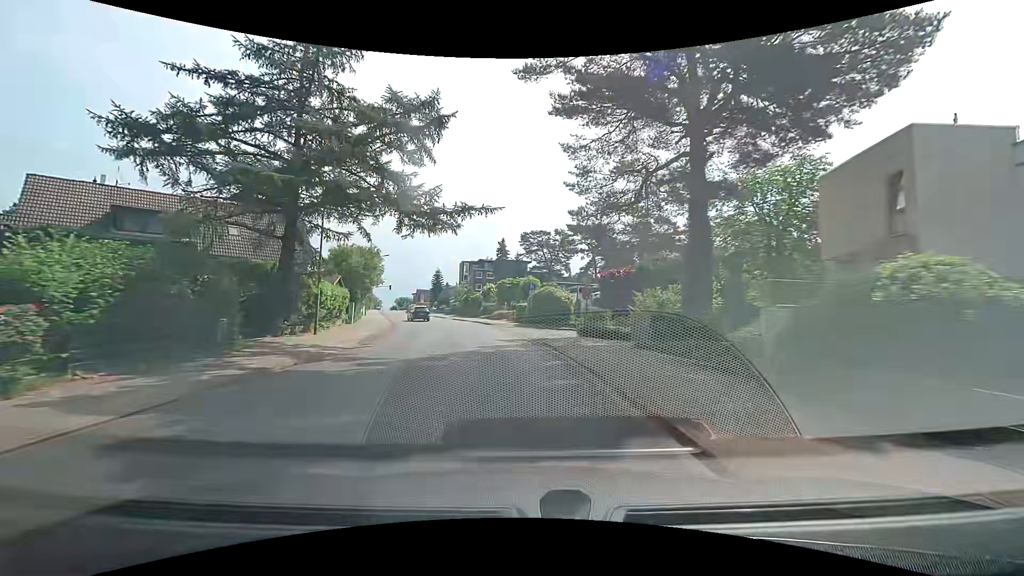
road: unclassified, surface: asphalt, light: Day
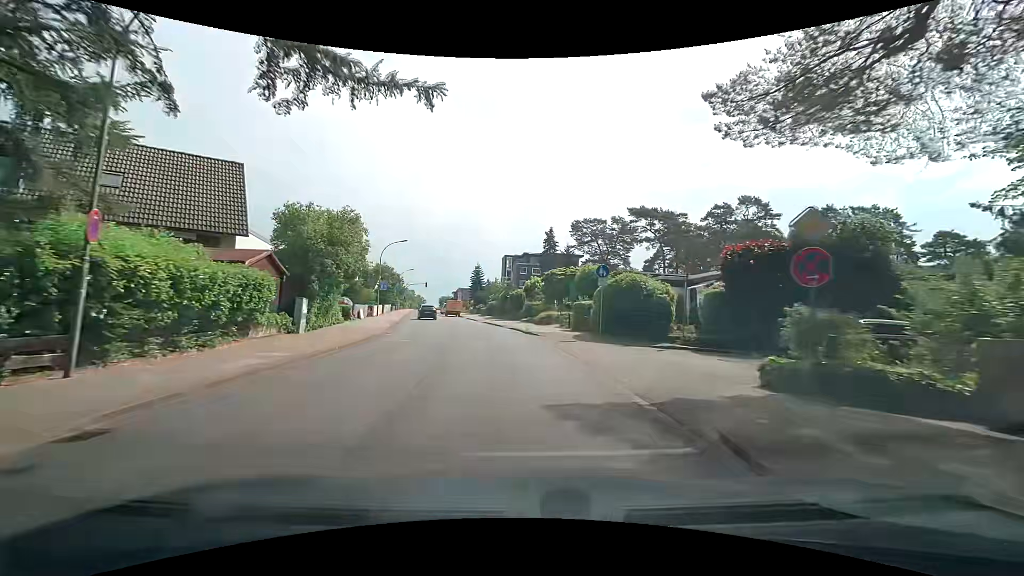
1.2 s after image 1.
(-0.6, +14.4) m; -5°
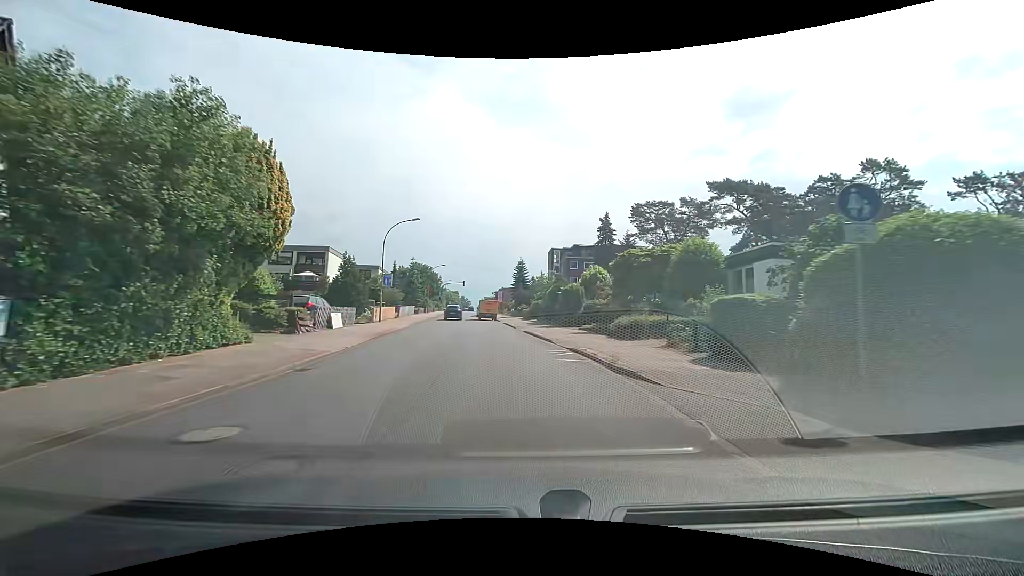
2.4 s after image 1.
(-0.8, +14.1) m; -6°
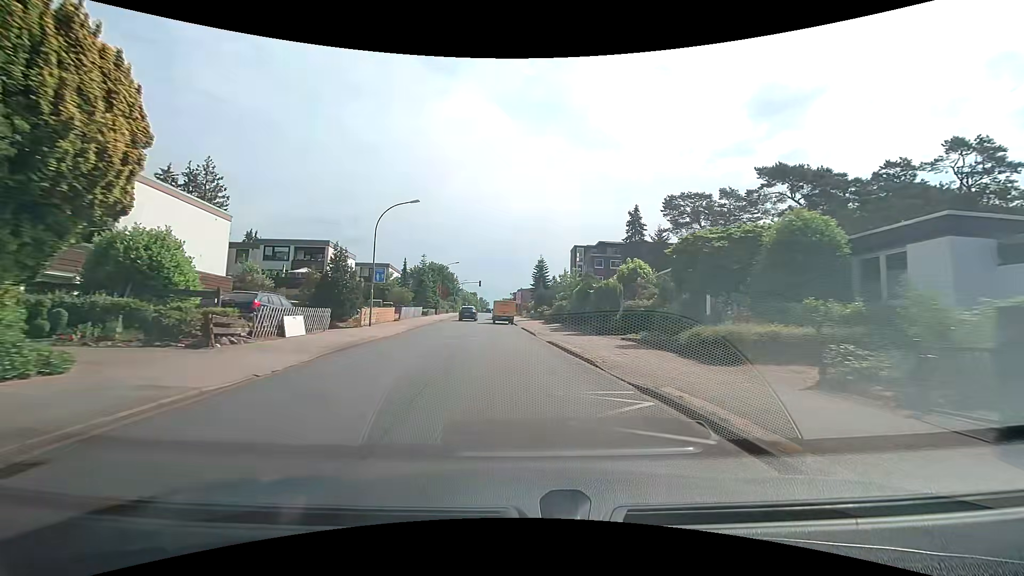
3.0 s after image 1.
(-0.1, +6.9) m; -2°
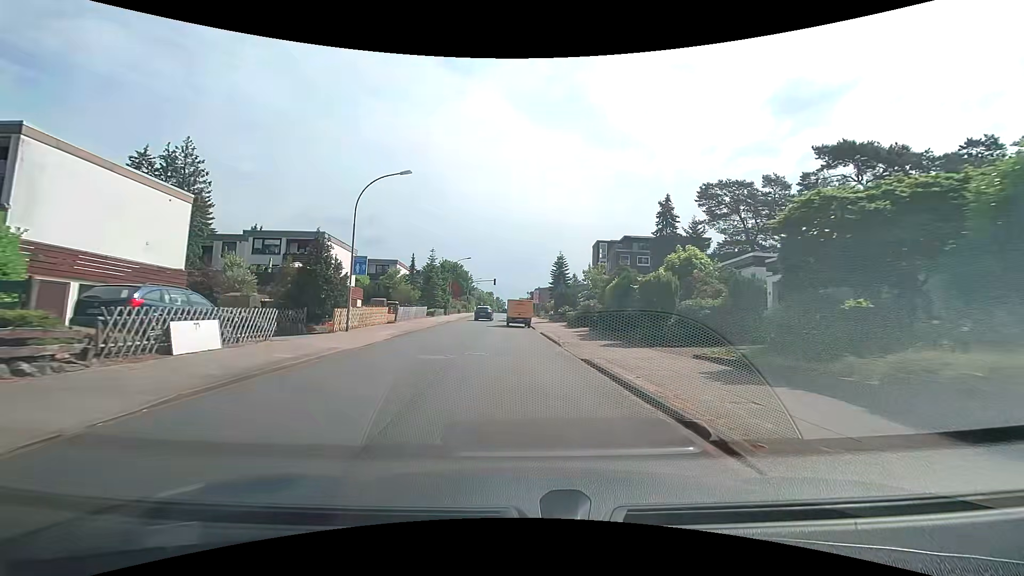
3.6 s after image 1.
(-0.1, +6.7) m; -2°
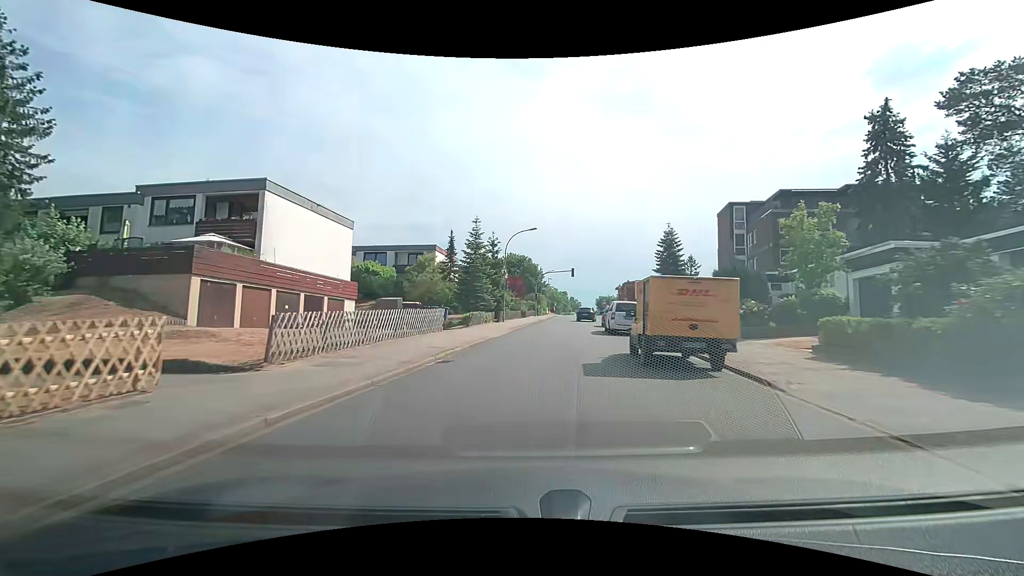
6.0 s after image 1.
(-2.1, +25.4) m; -8°
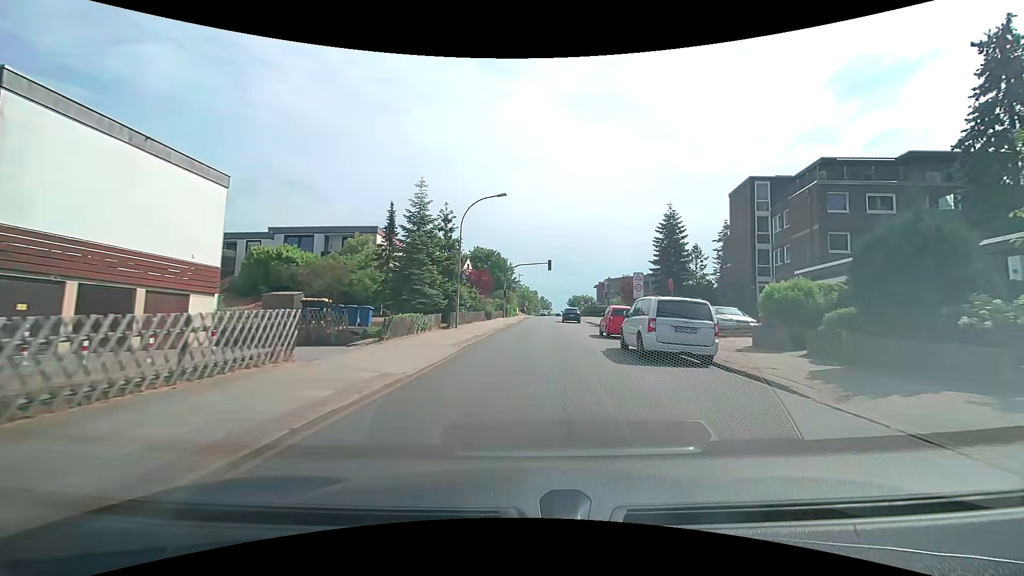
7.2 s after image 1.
(+0.1, +12.5) m; +3°
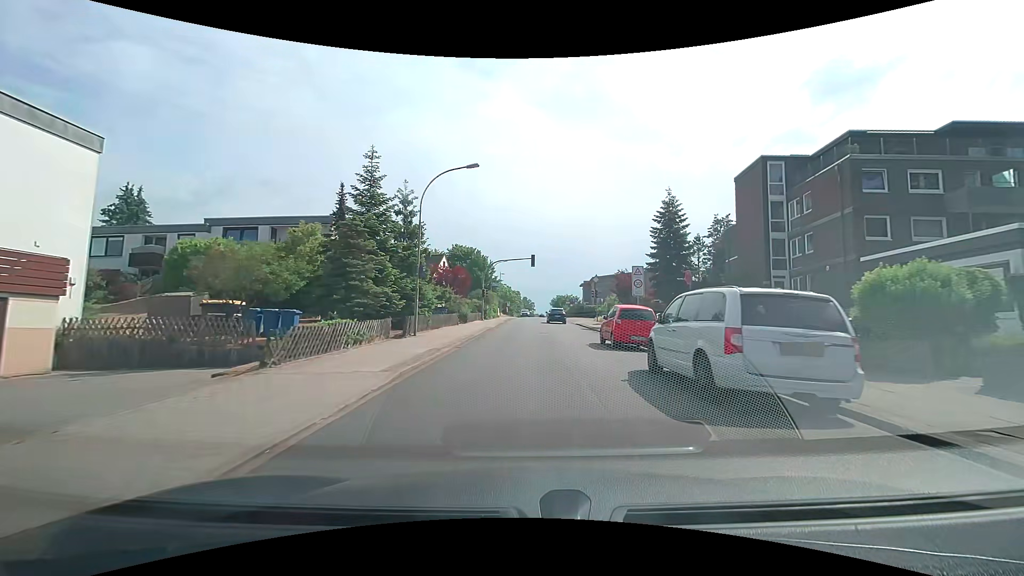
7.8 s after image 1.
(+0.2, +6.2) m; +3°
(0, +10) (0, +20) (+1, +30) (+2, +40) (+2, +50) (+3, +60) (+3, +70) (+3, +80) (+3, +90) (+3, +100) m
